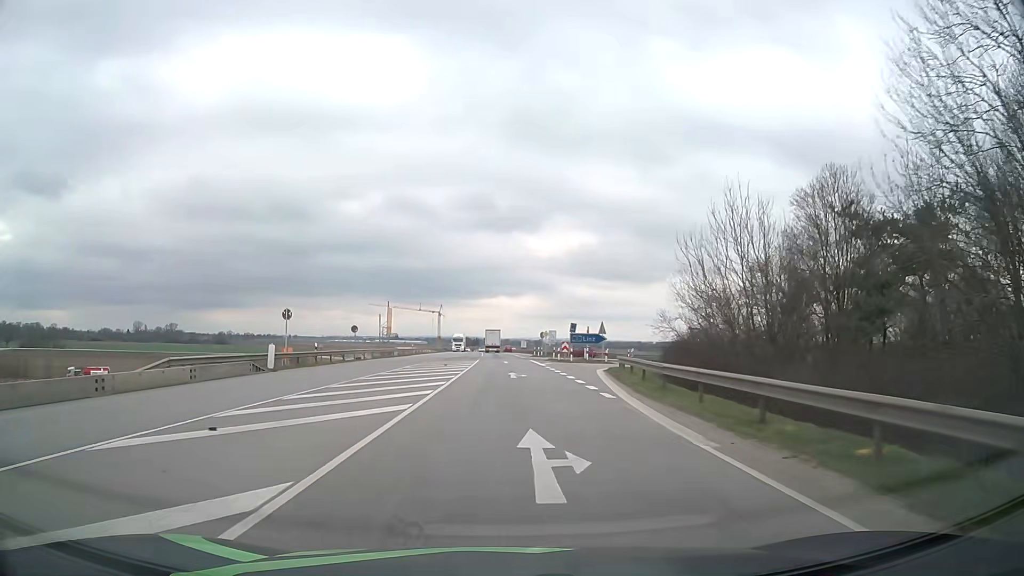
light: Day
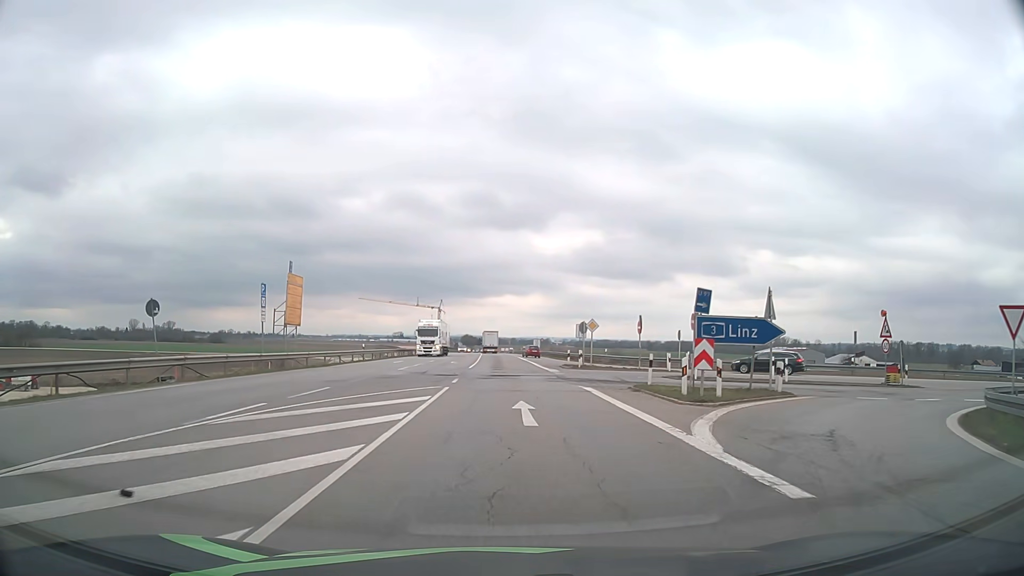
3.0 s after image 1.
(0.0, +34.9) m; 0°
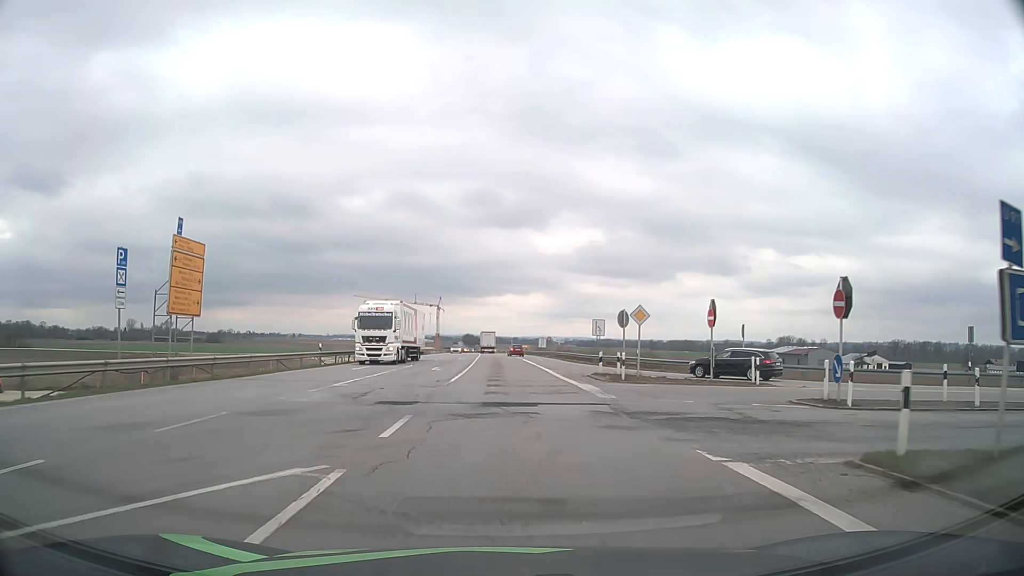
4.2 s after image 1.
(0.0, +13.7) m; 0°
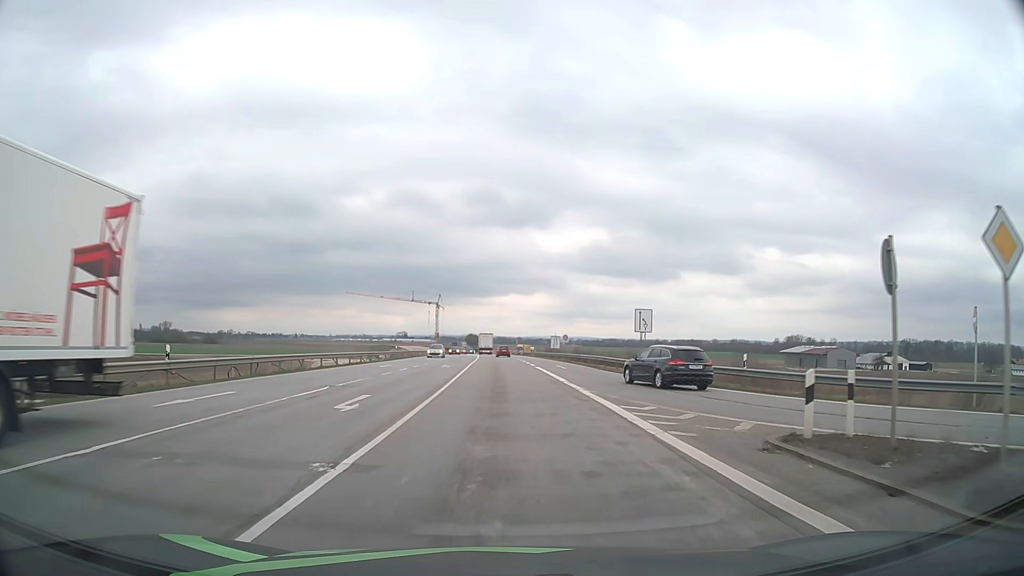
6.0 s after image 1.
(-0.1, +20.5) m; 0°
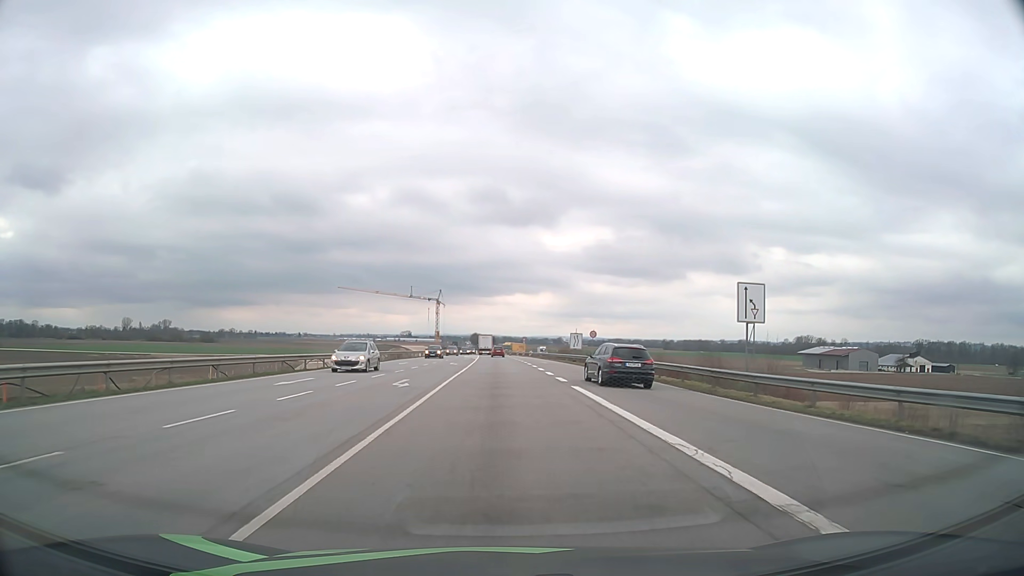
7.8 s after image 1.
(-0.1, +20.4) m; -1°
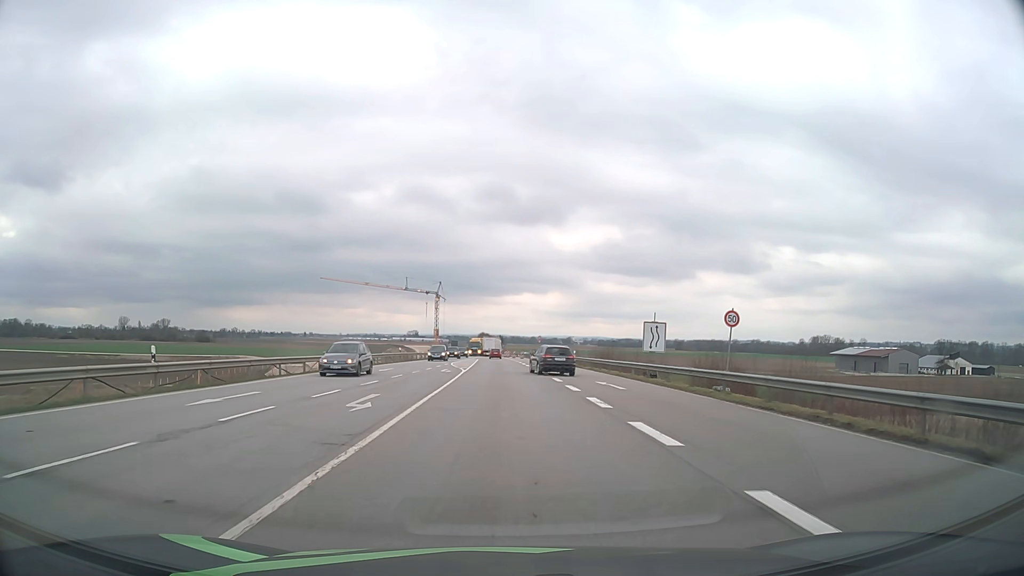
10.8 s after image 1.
(-0.1, +33.9) m; -1°
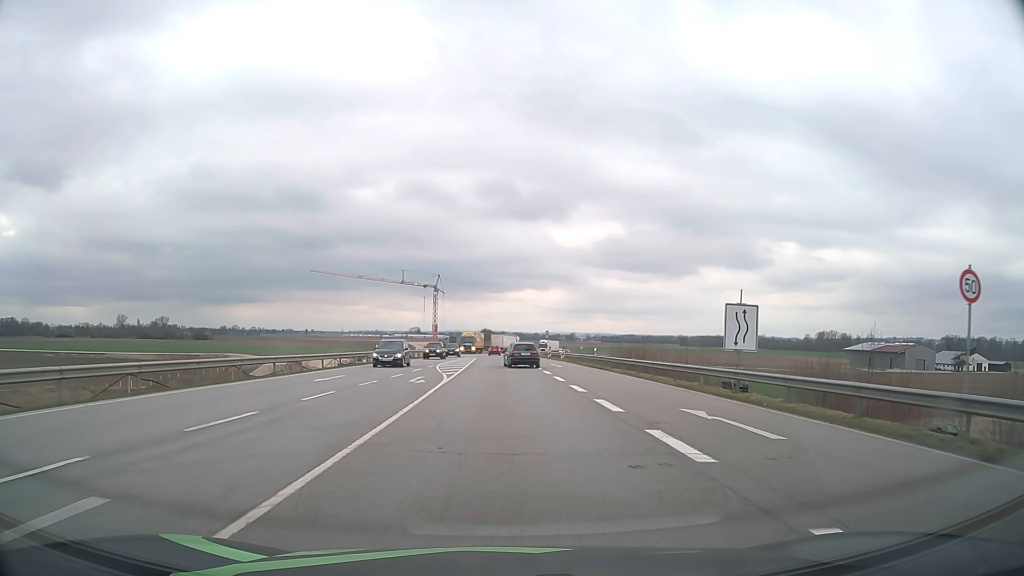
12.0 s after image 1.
(0.0, +13.5) m; 0°
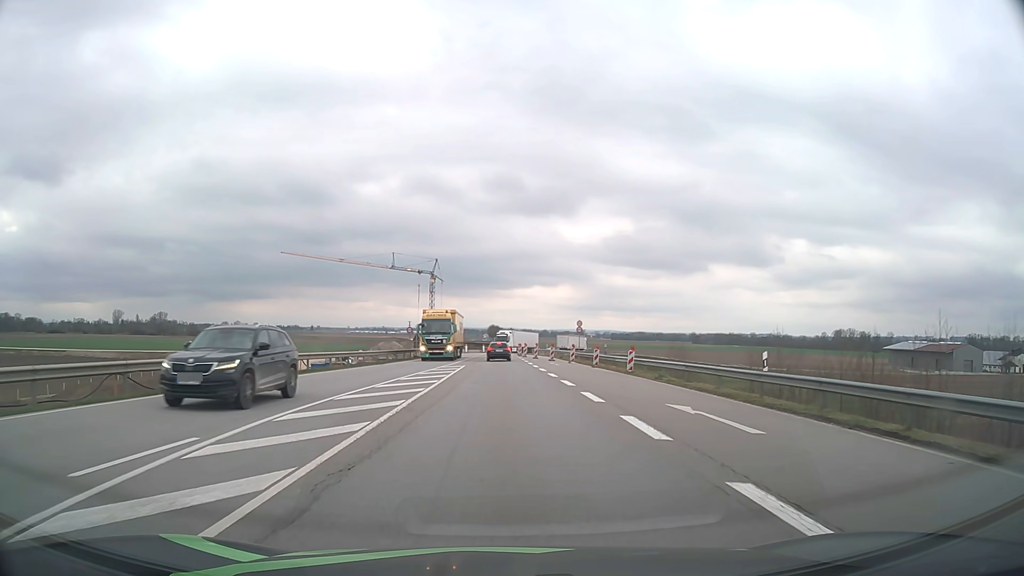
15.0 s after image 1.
(-0.3, +34.3) m; -1°
(0, +10) (0, +20) (0, +30) (0, +40) (-1, +50) (-1, +60) (-1, +70) (-1, +80) (-1, +90) (0, +100) m
